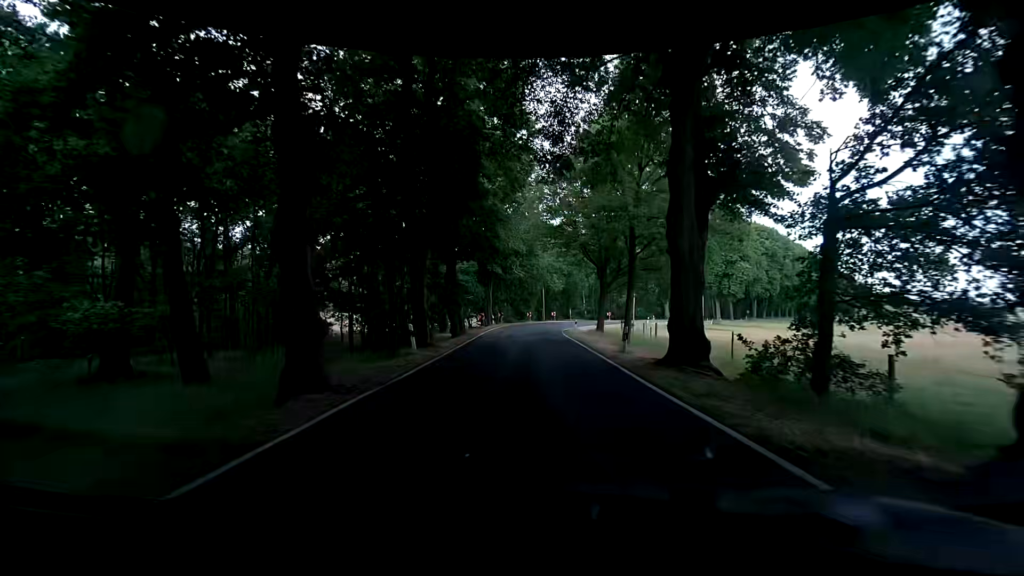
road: tertiary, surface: asphalt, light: Day
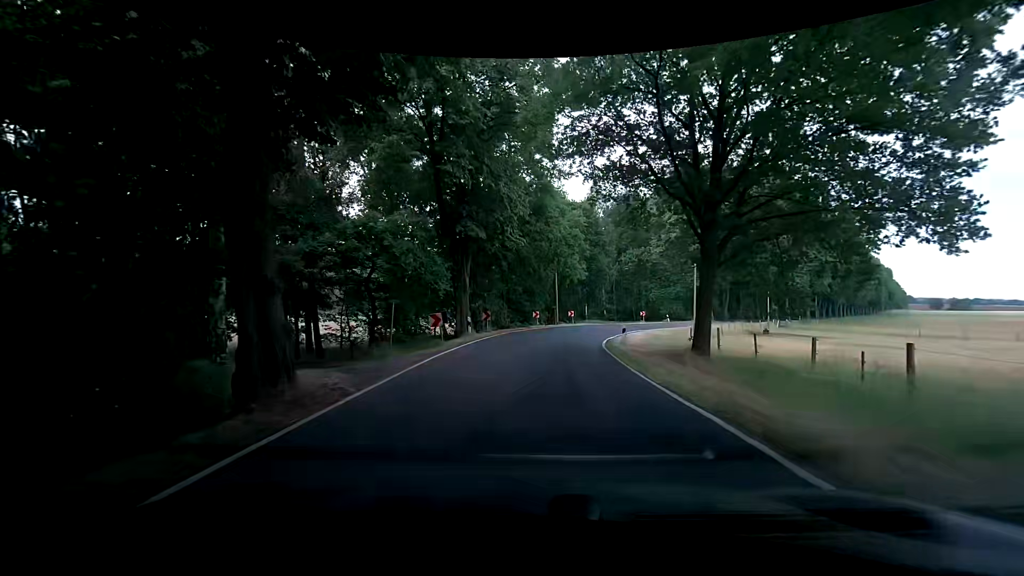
(+0.1, +21.5) m; -1°
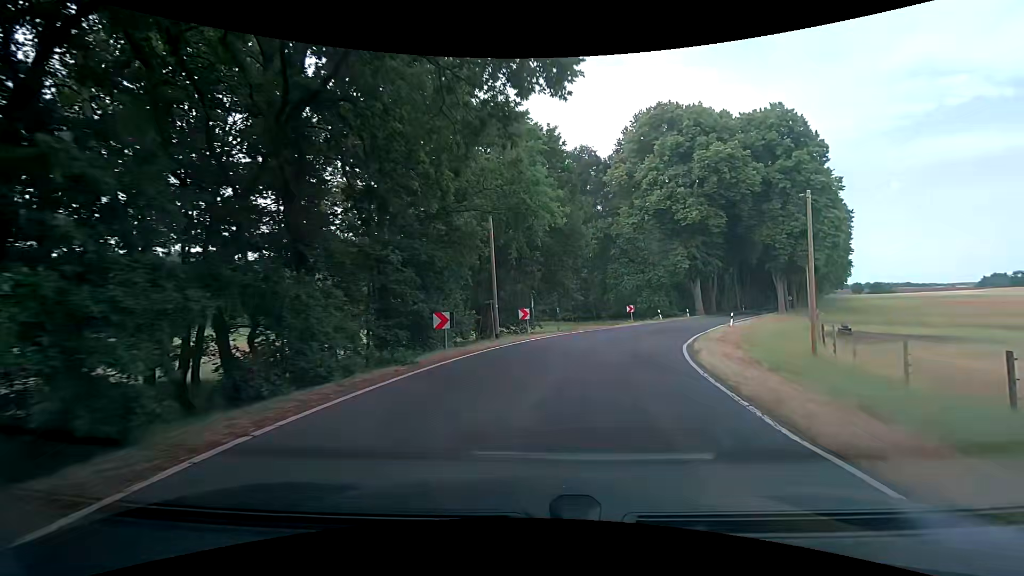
(+1.0, +25.5) m; +8°
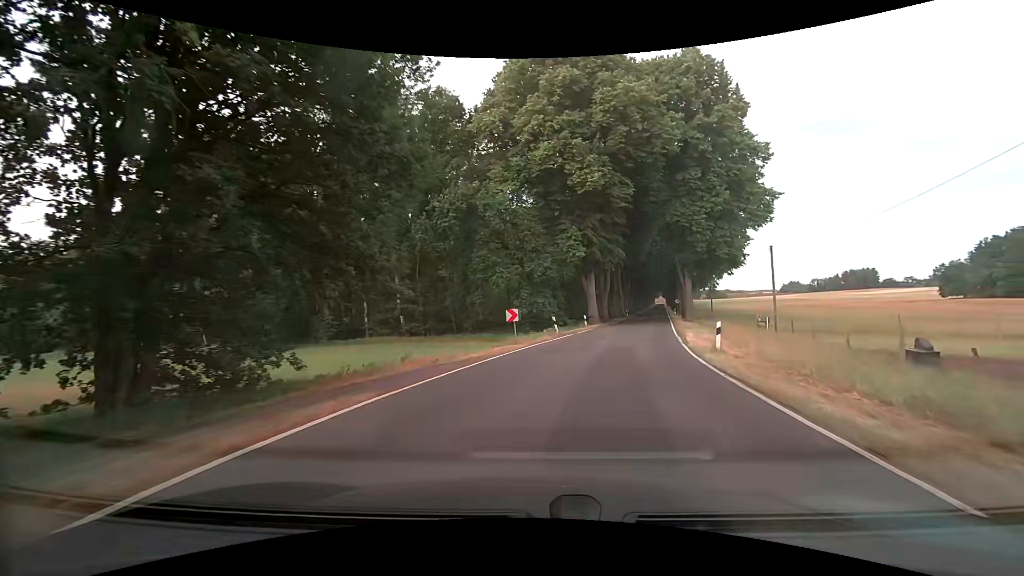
(+2.3, +20.7) m; +14°
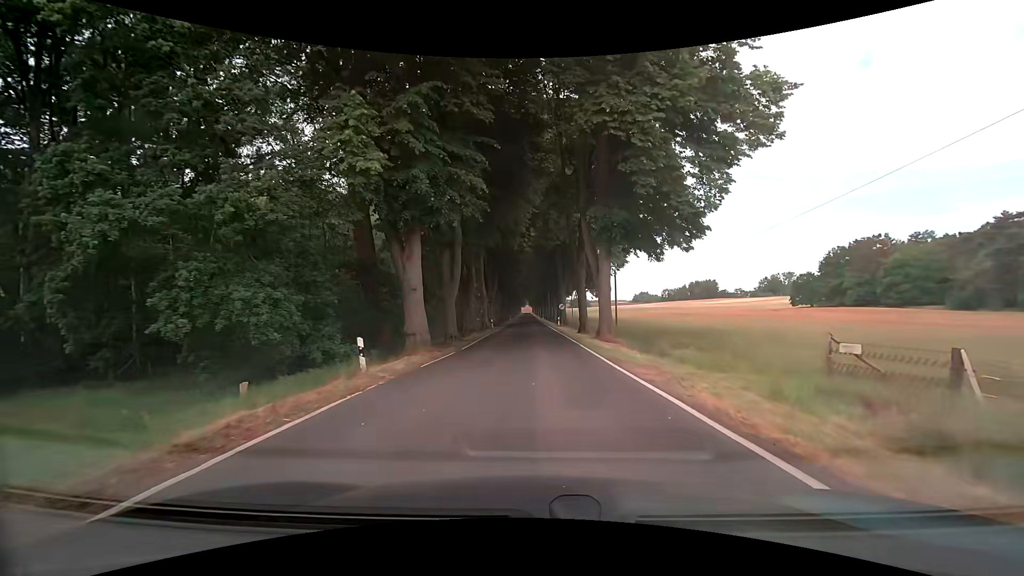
(+4.5, +25.9) m; +15°
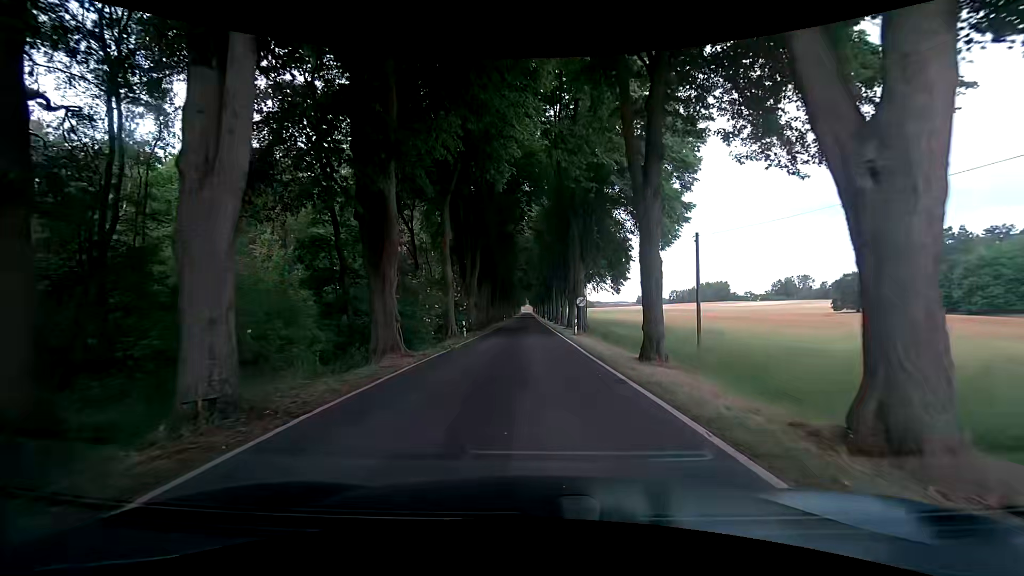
(+0.1, +21.4) m; +1°
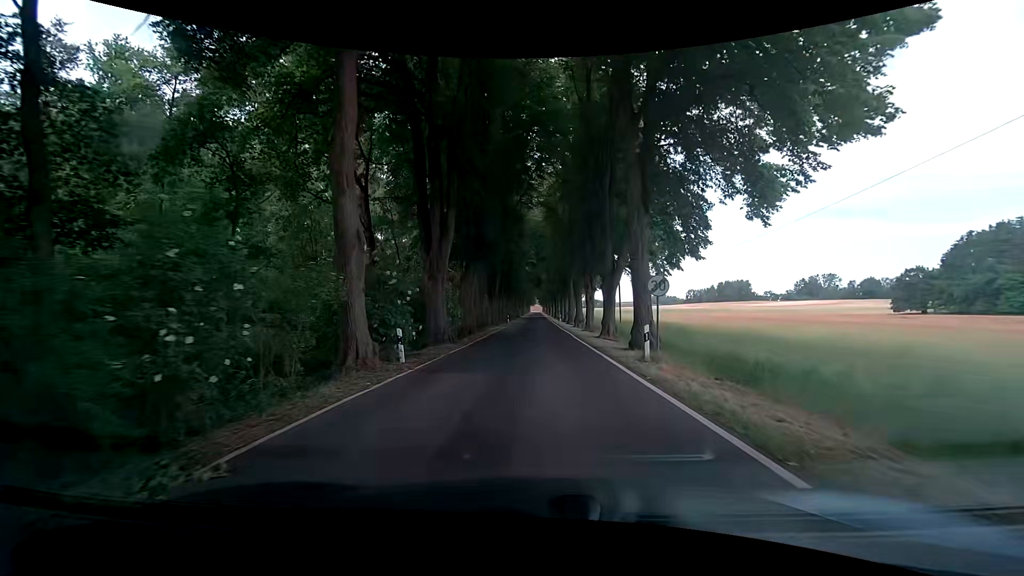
(-0.4, +17.3) m; -2°
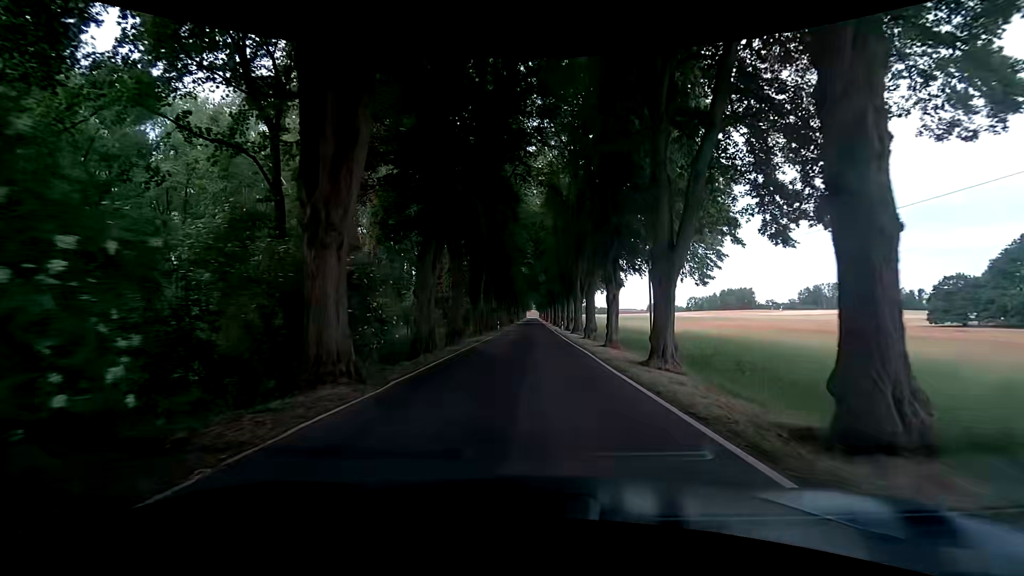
(0.0, +12.5) m; +2°
(0, +10) (0, +20) (-1, +30) (-1, +40) (-1, +50) (-1, +60) (-1, +70) (-2, +80) (-2, +90) (-2, +100) m
